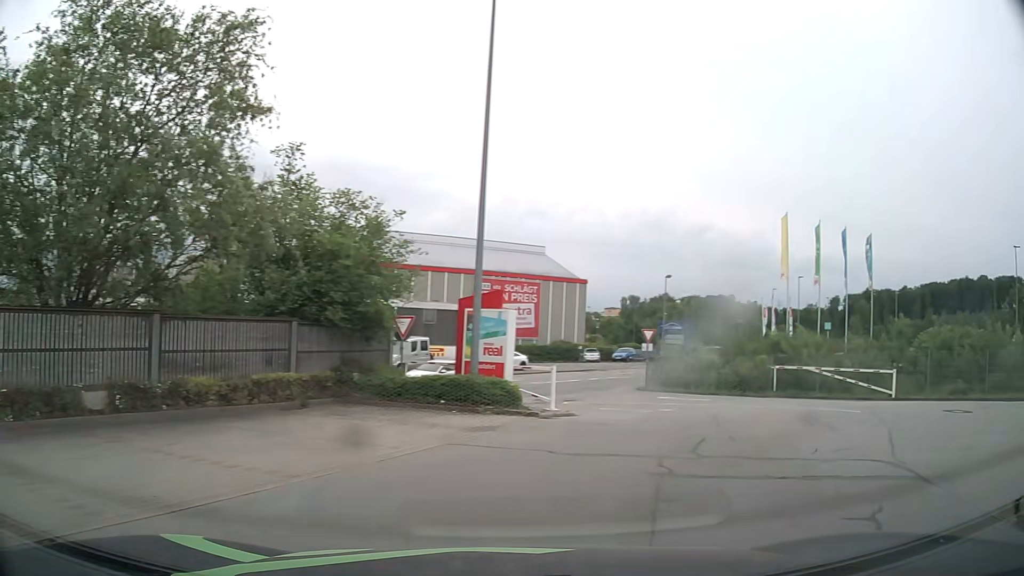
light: Day
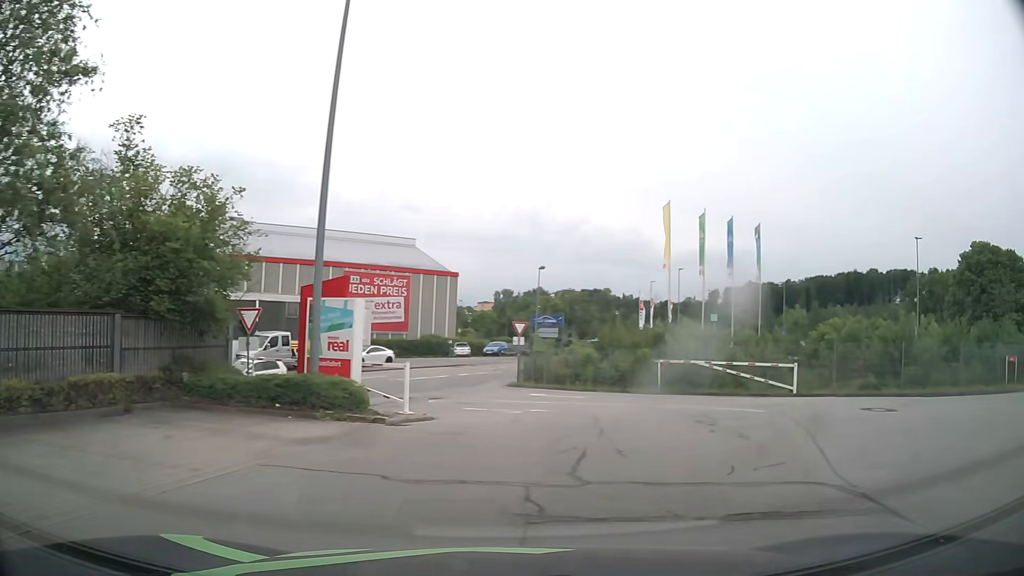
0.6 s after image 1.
(+0.2, +2.1) m; +11°
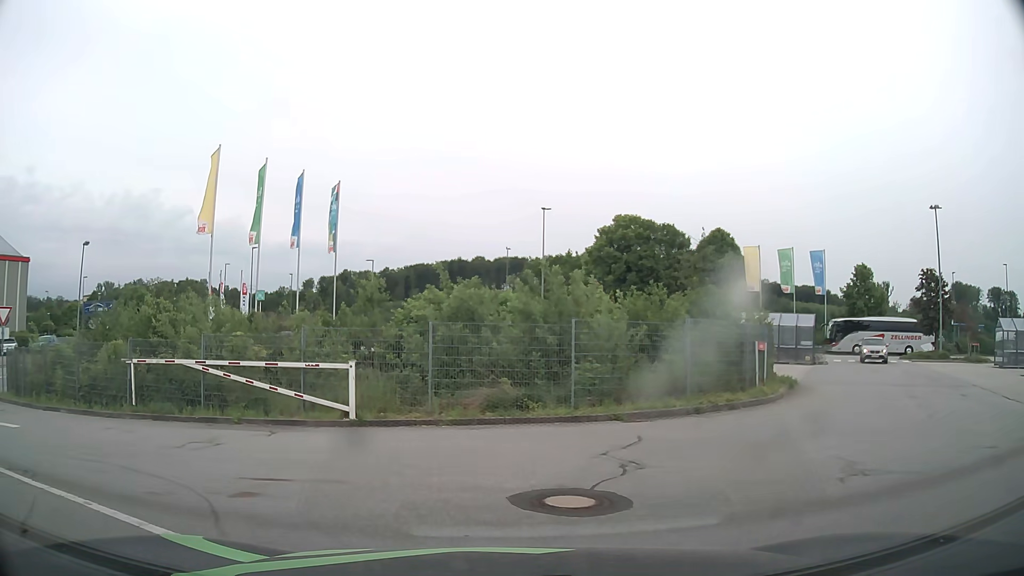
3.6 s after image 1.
(+4.3, +10.2) m; +34°
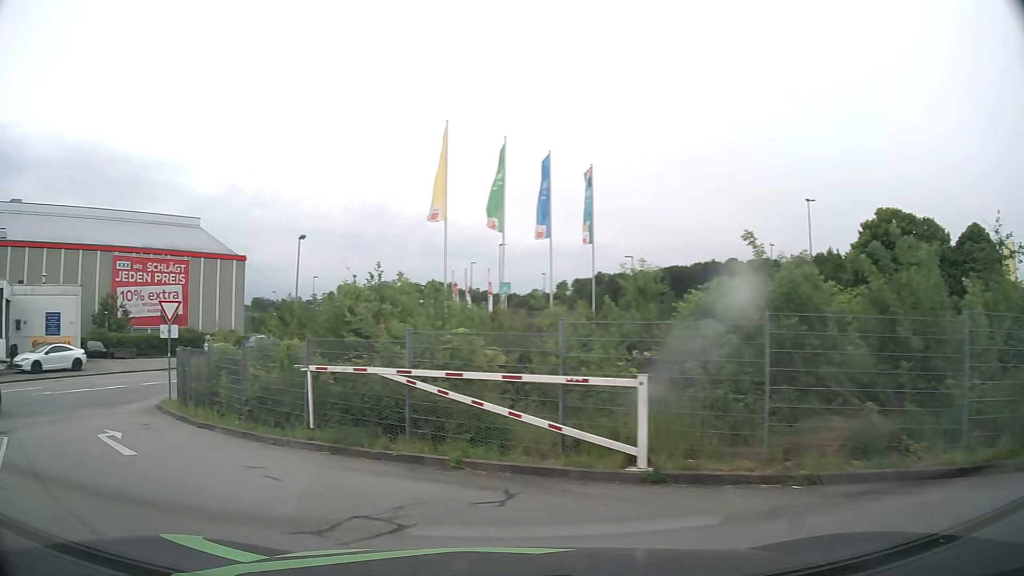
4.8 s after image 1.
(-0.8, +4.7) m; -23°
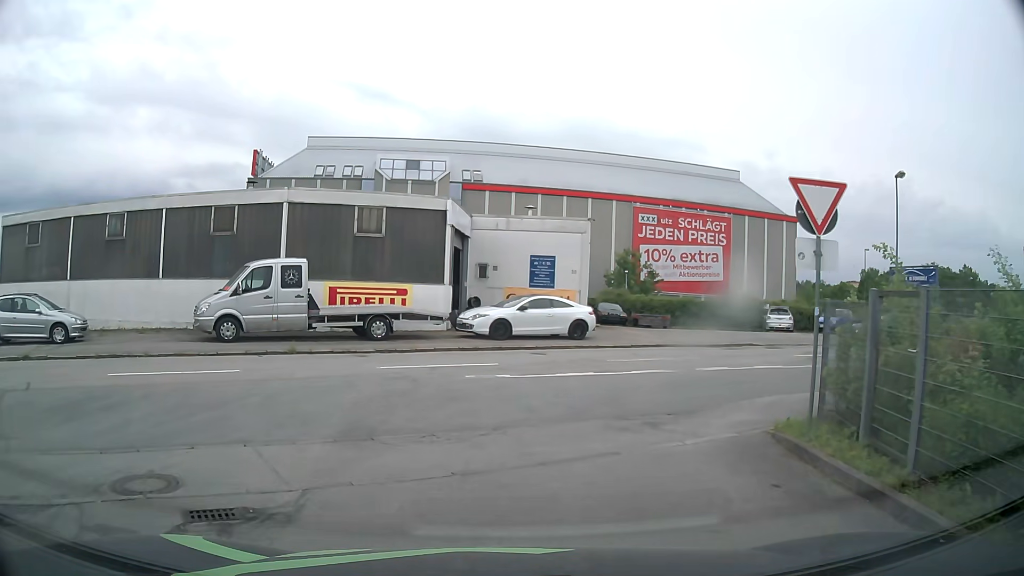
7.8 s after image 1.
(-6.3, +11.3) m; -44°
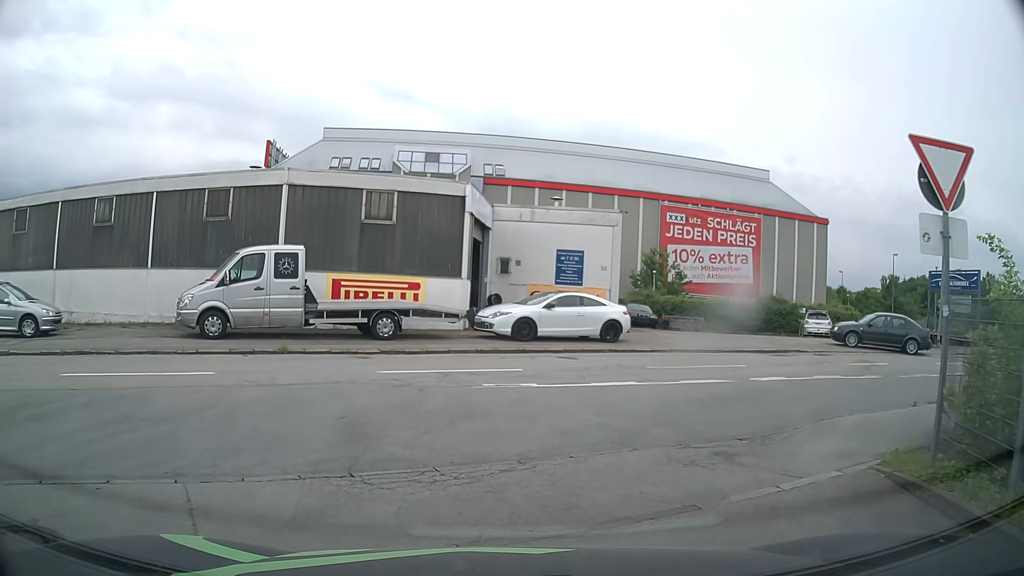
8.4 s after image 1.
(0.0, +2.3) m; -2°
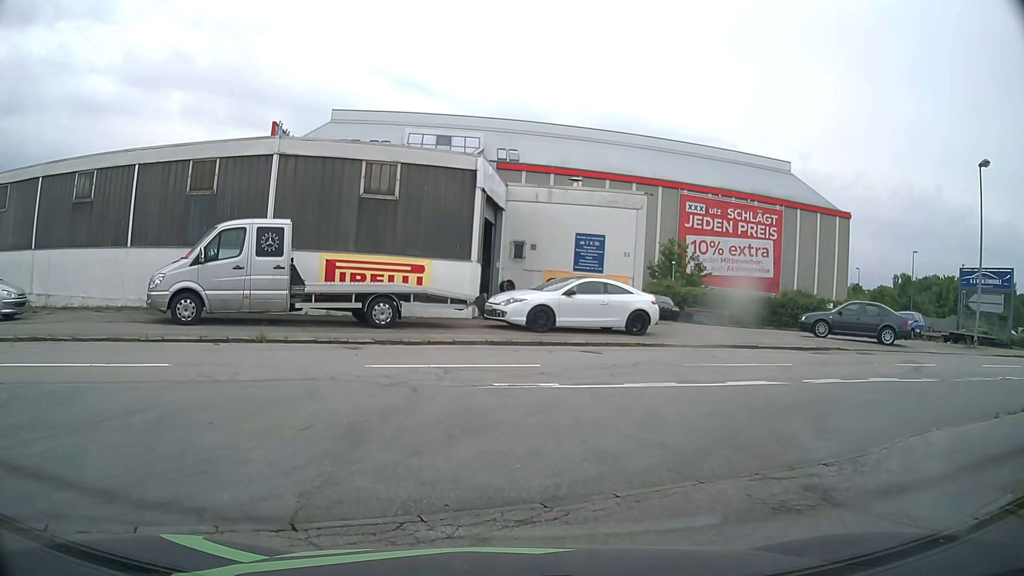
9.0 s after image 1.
(0.0, +2.1) m; +1°
